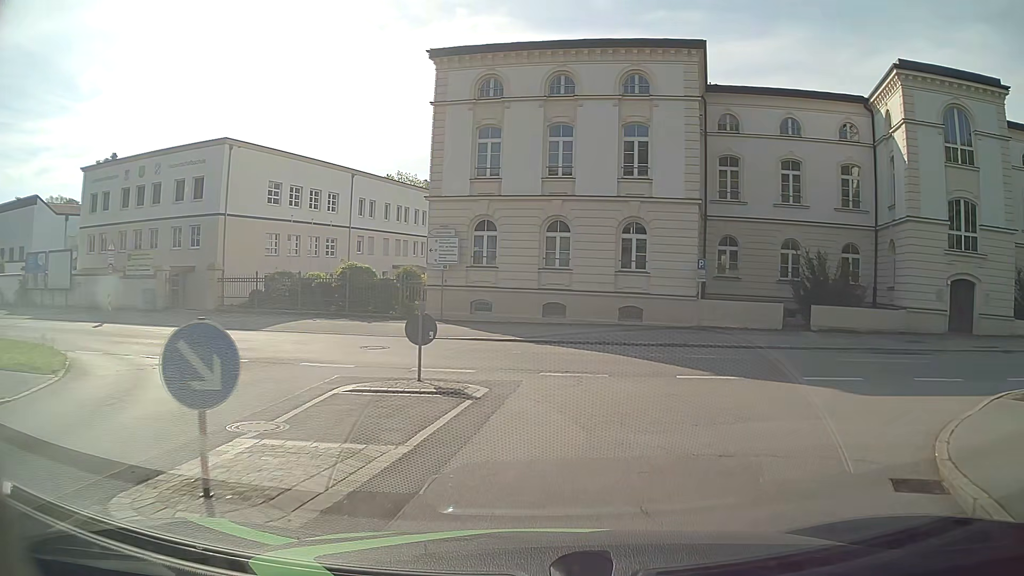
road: tertiary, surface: asphalt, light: Day
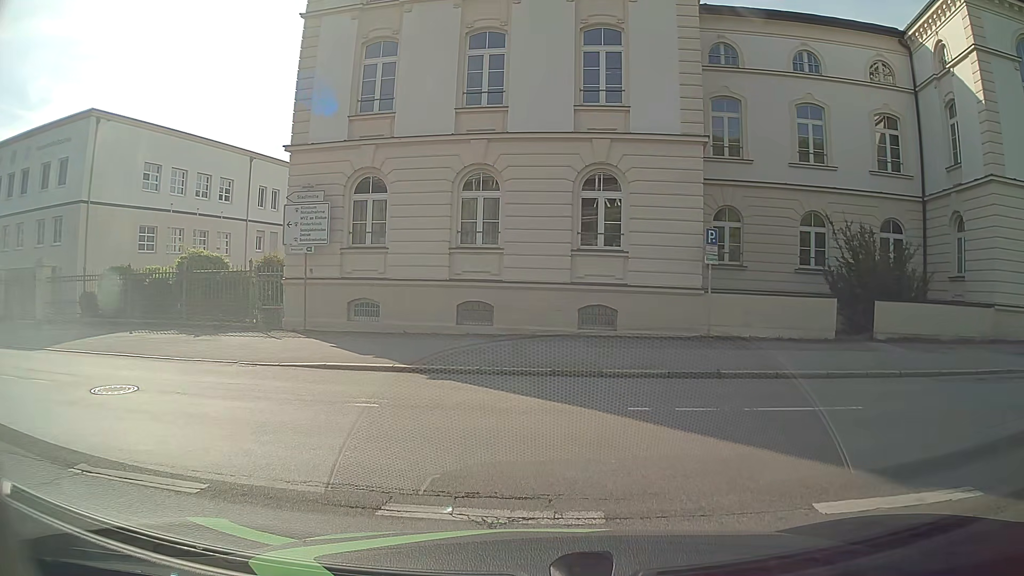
(+0.5, +10.0) m; +5°
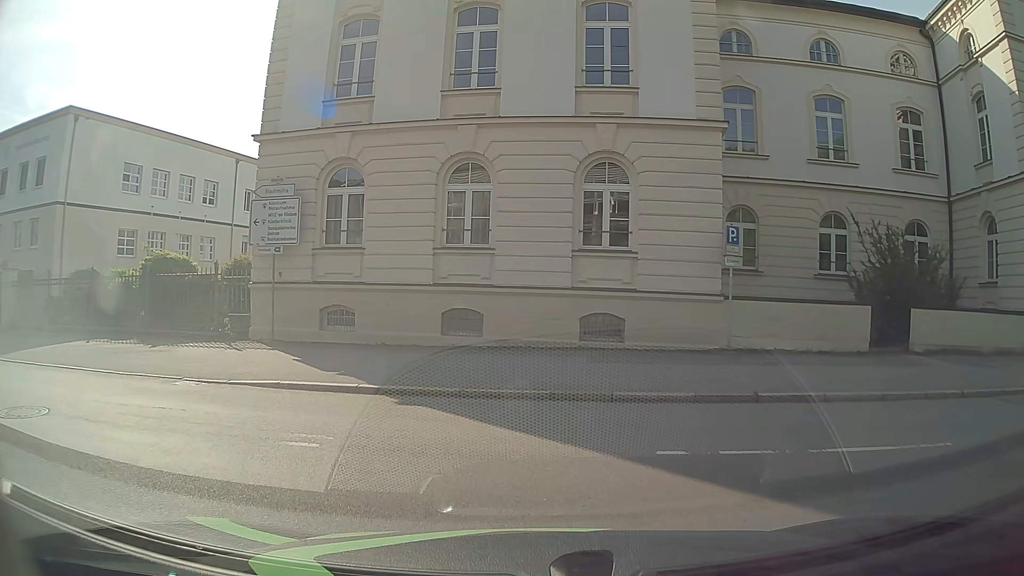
(0.0, +2.0) m; -2°
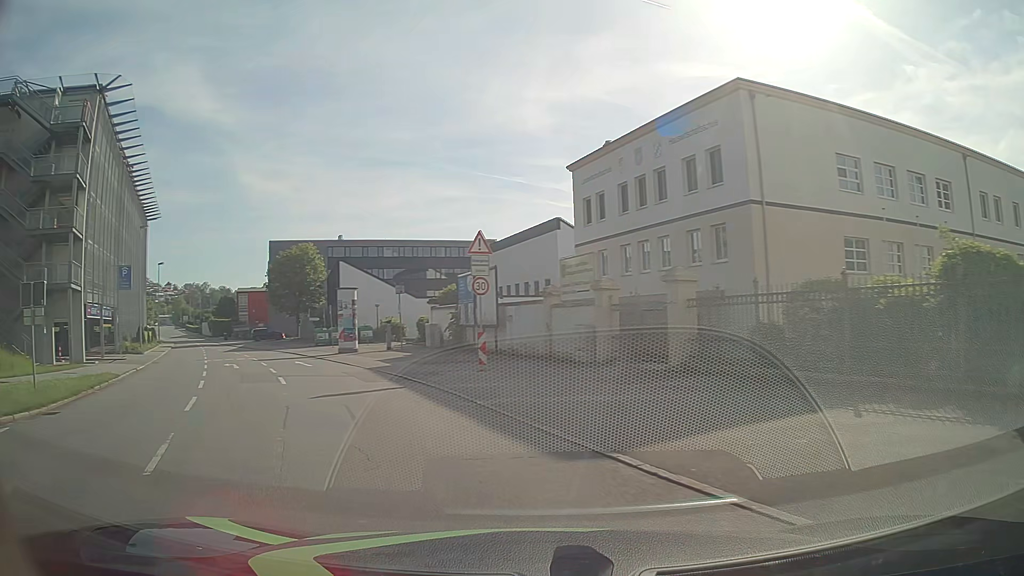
(-5.4, +9.2) m; -58°
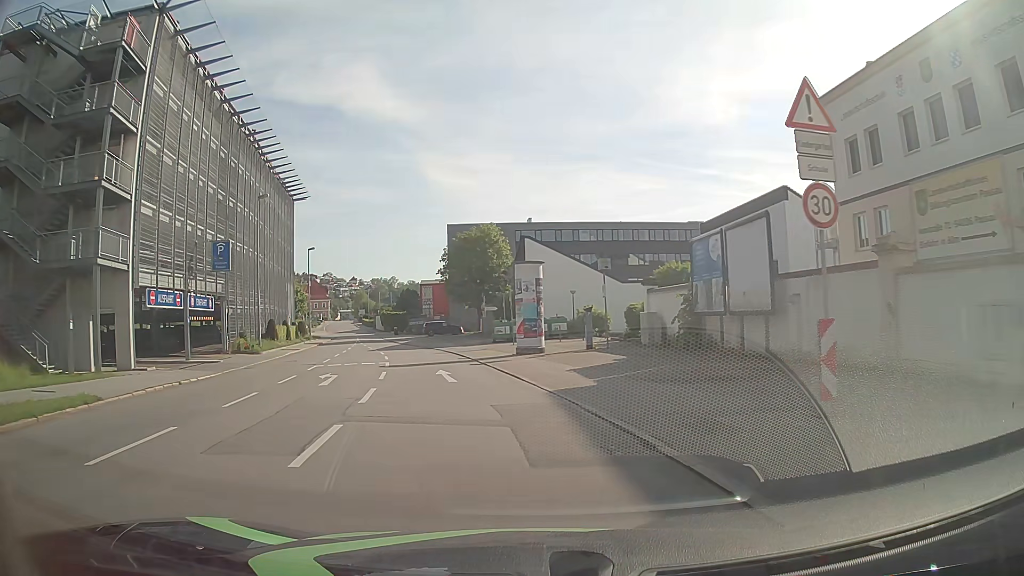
(-2.5, +12.6) m; -18°
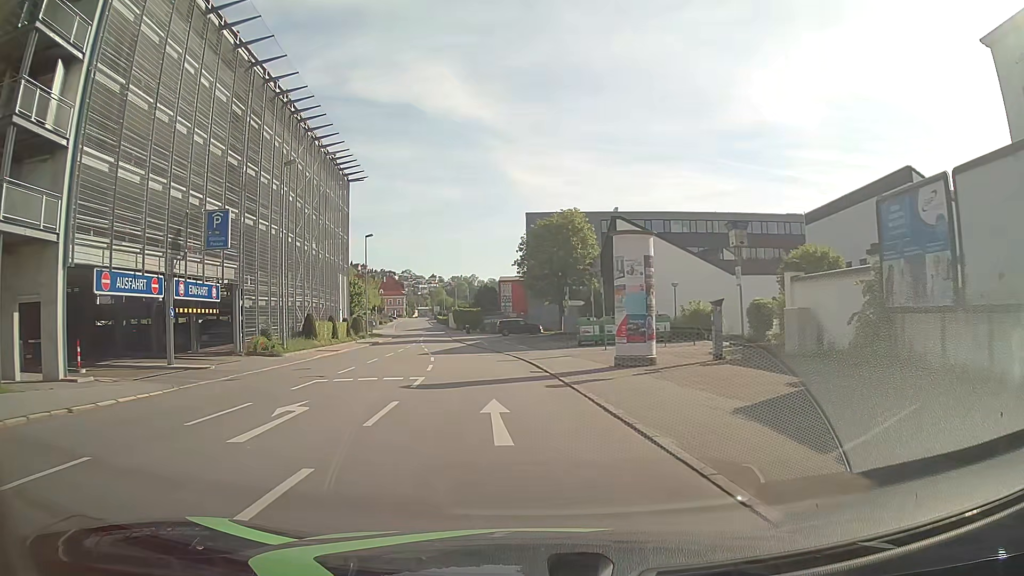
(-0.5, +9.2) m; -7°
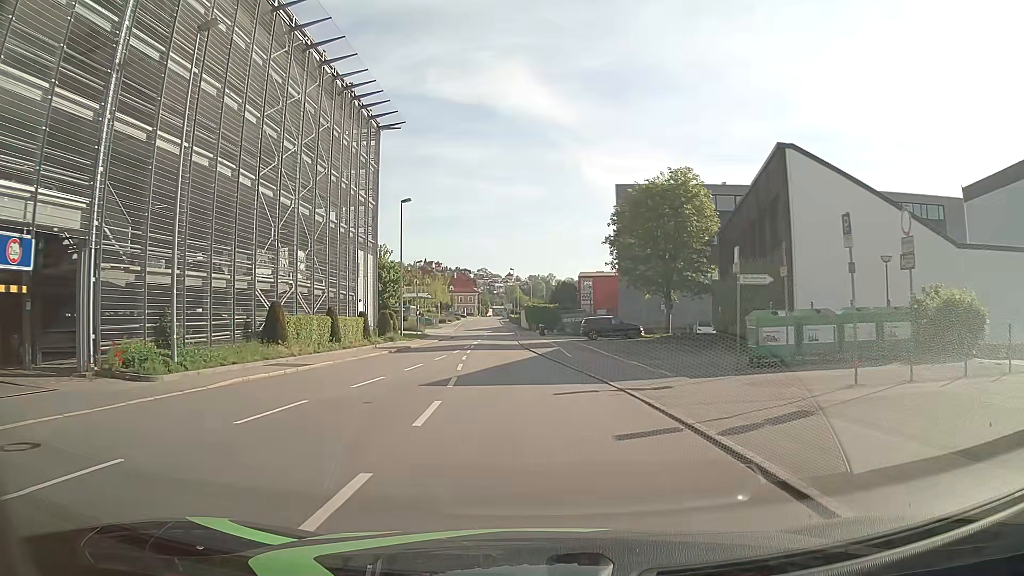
(-1.2, +18.4) m; -6°
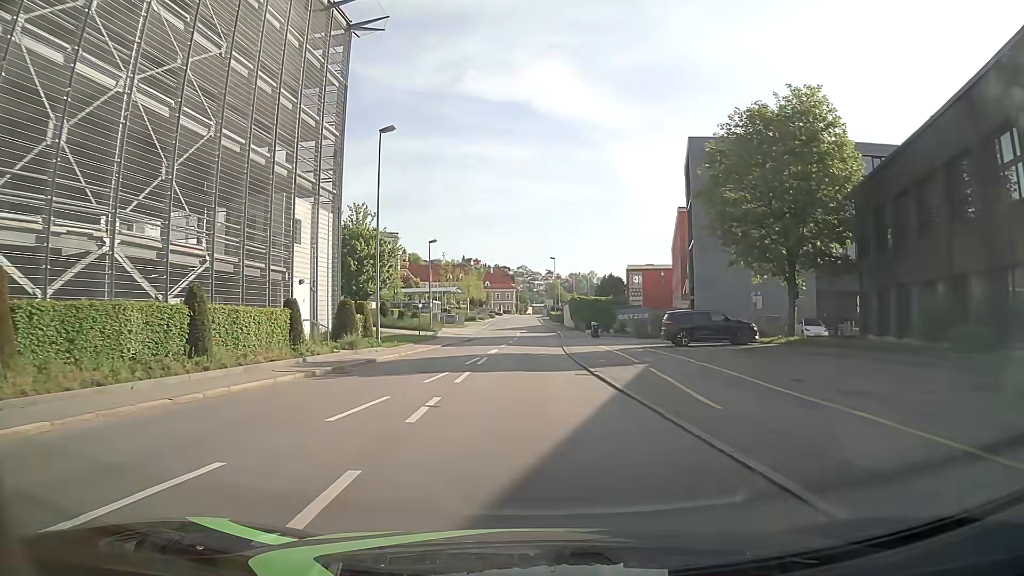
(-0.4, +18.2) m; -3°
